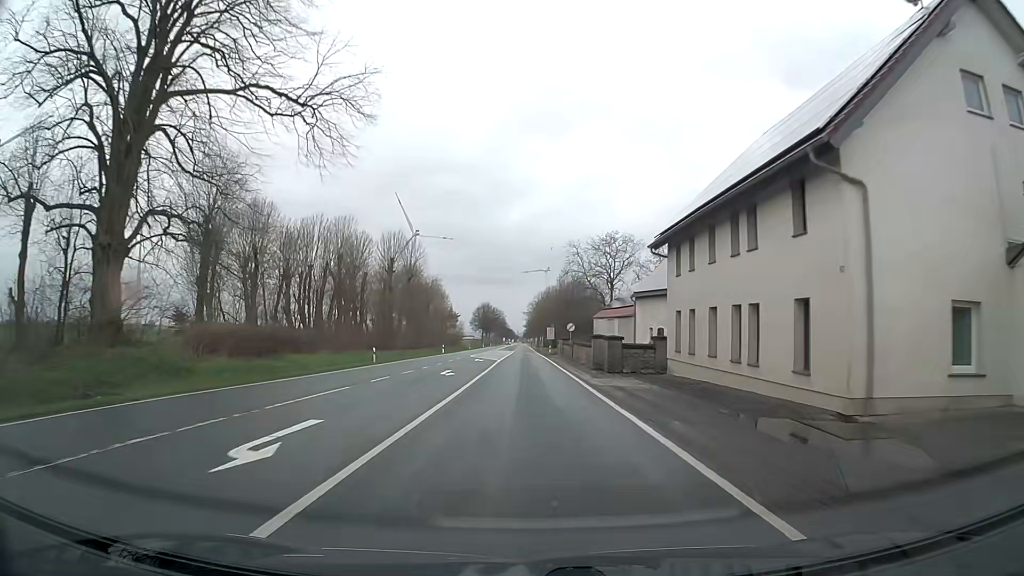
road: primary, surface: asphalt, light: Day
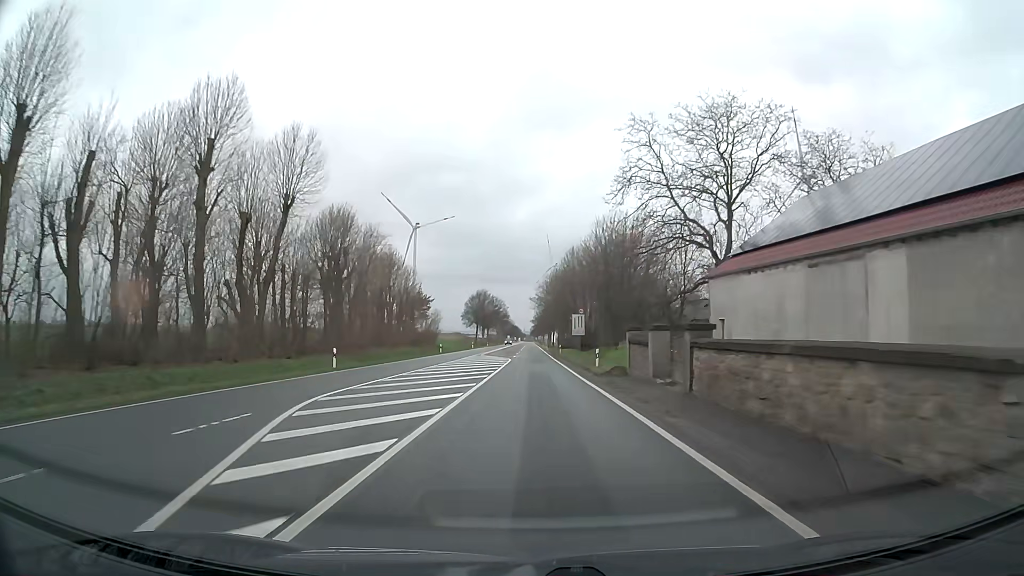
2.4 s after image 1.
(-0.4, +50.6) m; 0°
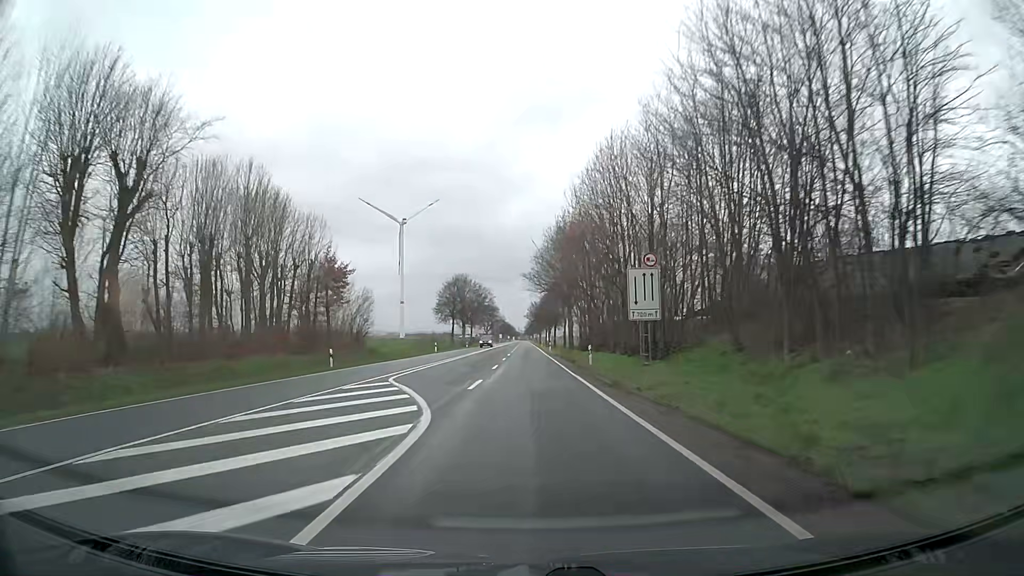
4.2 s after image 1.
(-0.1, +40.8) m; 0°
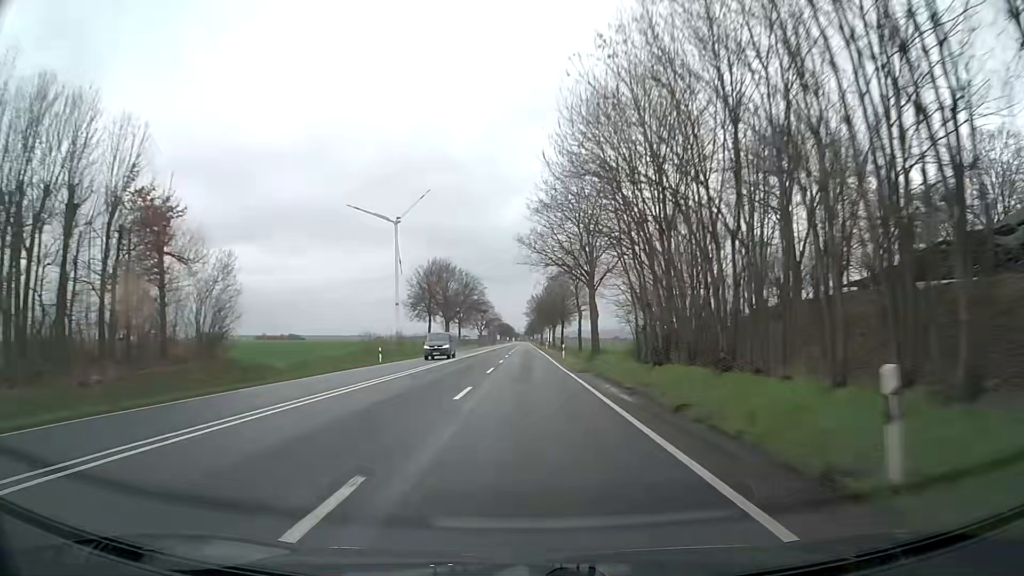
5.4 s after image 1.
(+0.1, +28.5) m; 0°
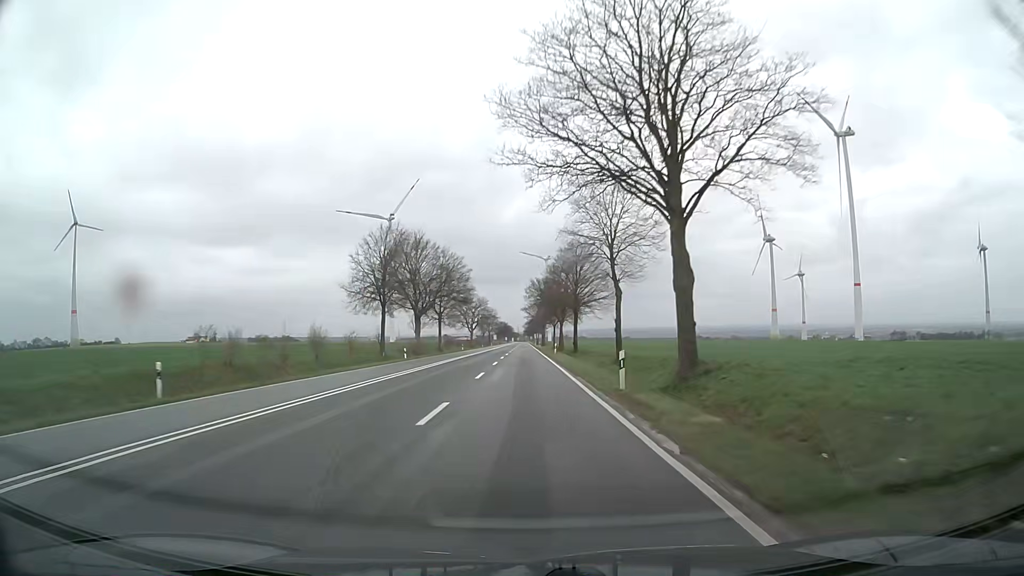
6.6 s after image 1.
(-0.1, +29.4) m; 0°
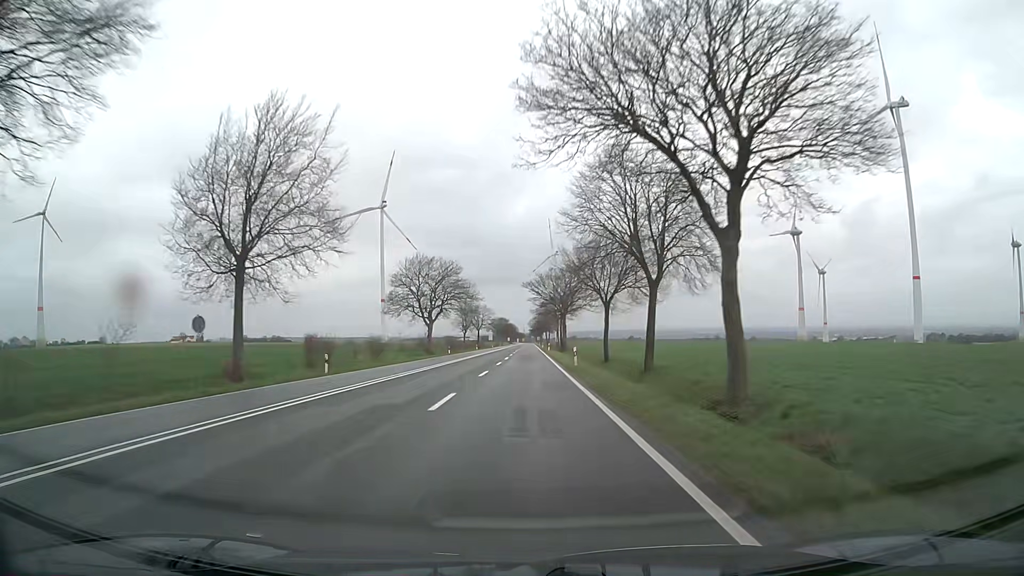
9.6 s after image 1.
(-0.6, +76.2) m; -1°
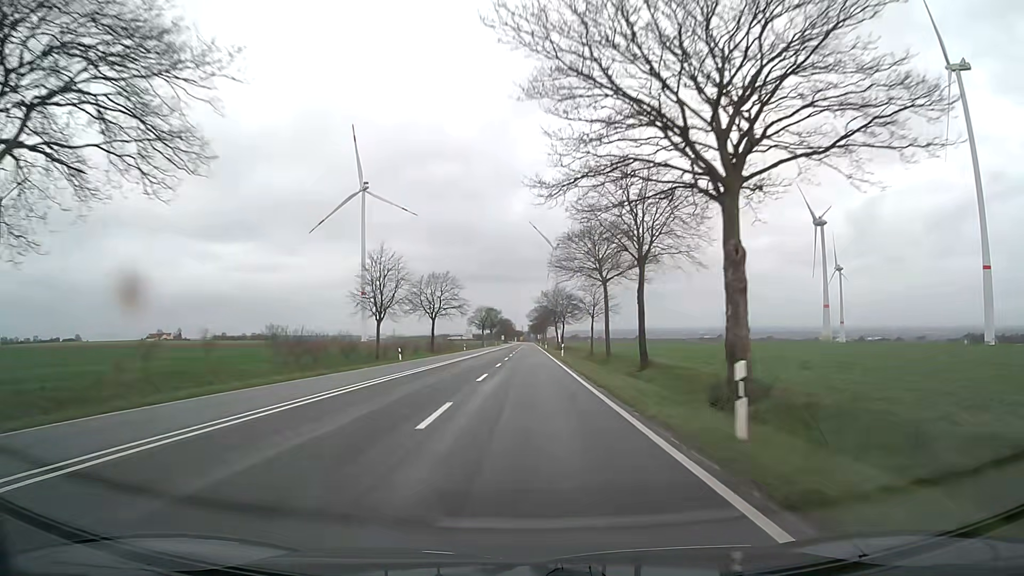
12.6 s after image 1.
(-0.3, +77.9) m; 0°
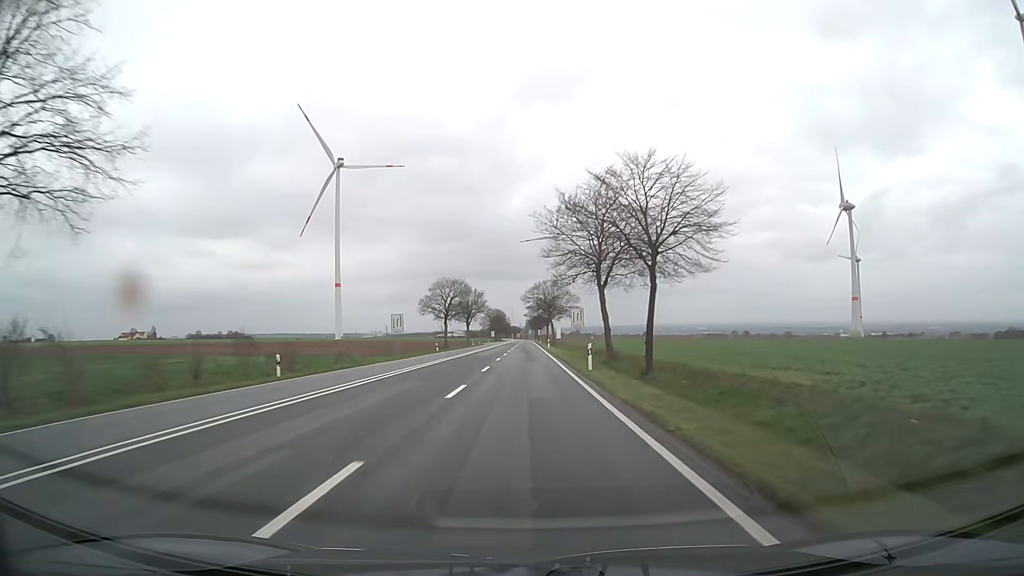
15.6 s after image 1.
(+0.2, +78.6) m; 0°
(0, +10) (0, +20) (0, +30) (0, +40) (0, +50) (0, +60) (-1, +70) (-1, +80) (-1, +90) (-1, +100) m
